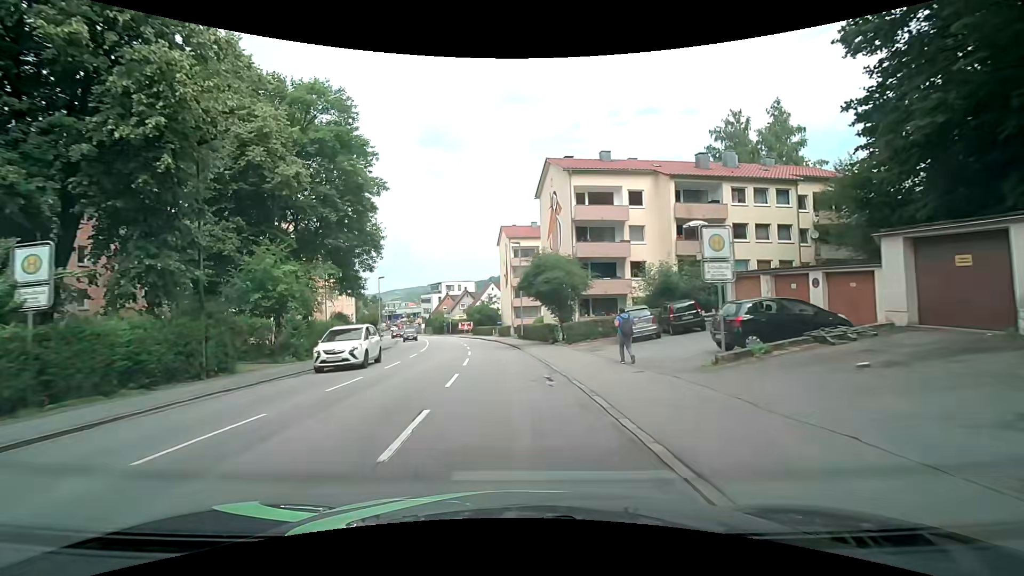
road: tertiary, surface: asphalt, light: Day
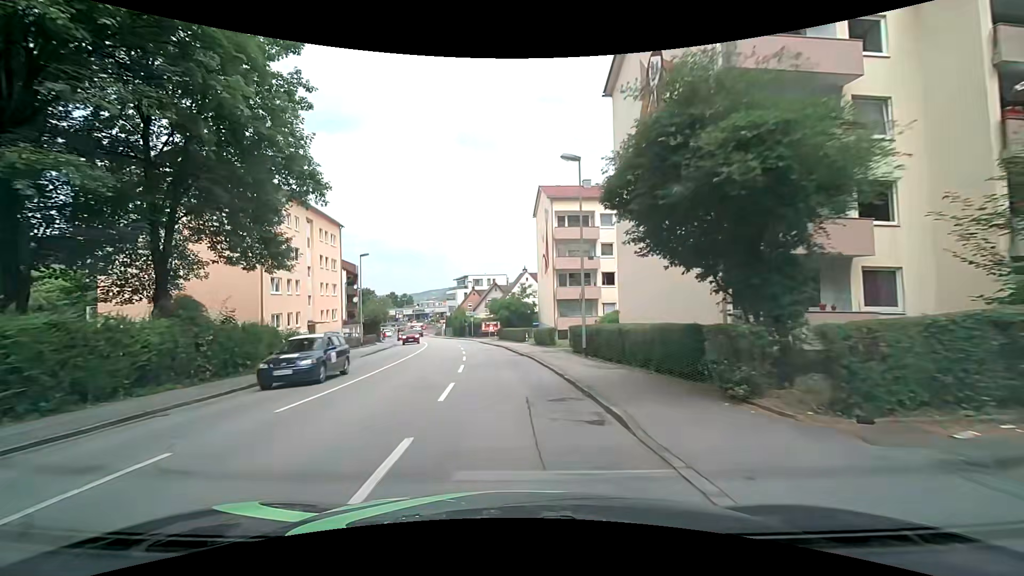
(-0.8, +20.9) m; -4°
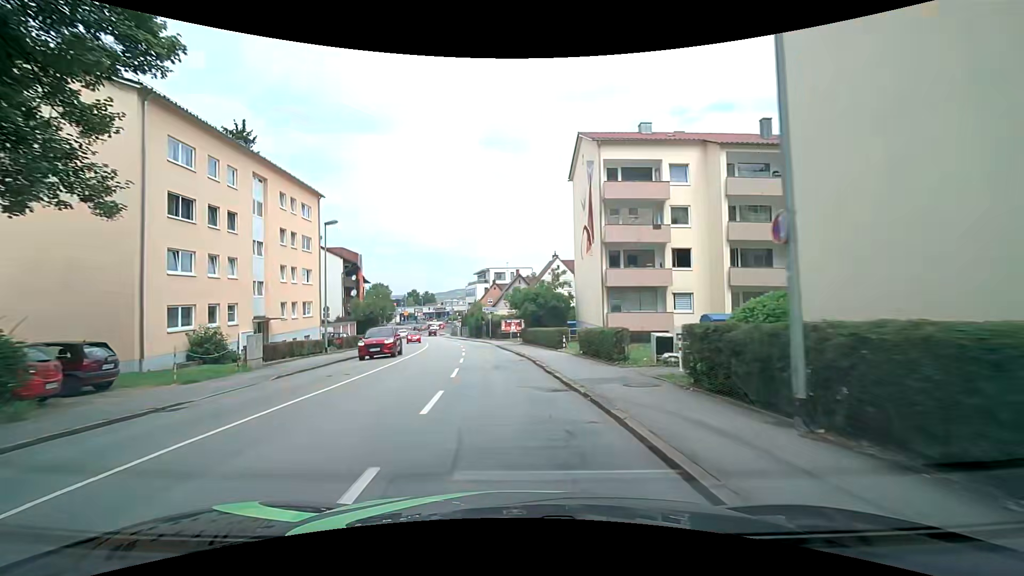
(-0.3, +13.5) m; -3°
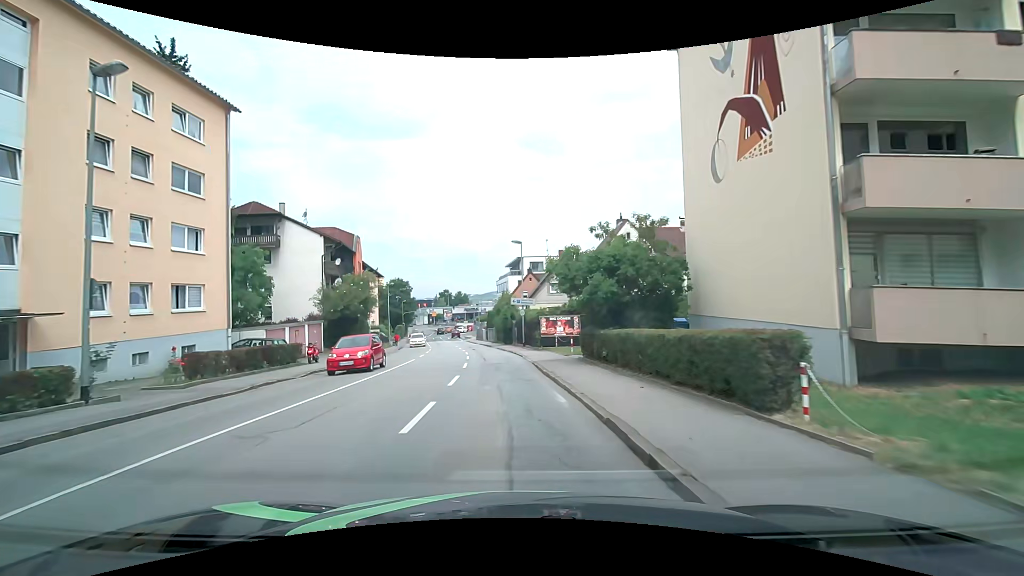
(-0.6, +19.5) m; -4°
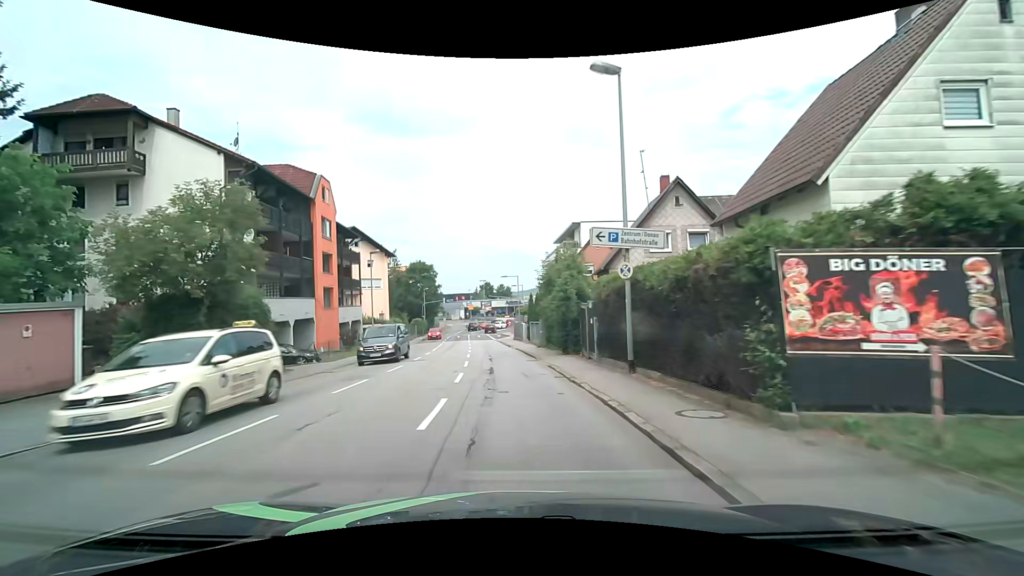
(-1.0, +24.7) m; -5°
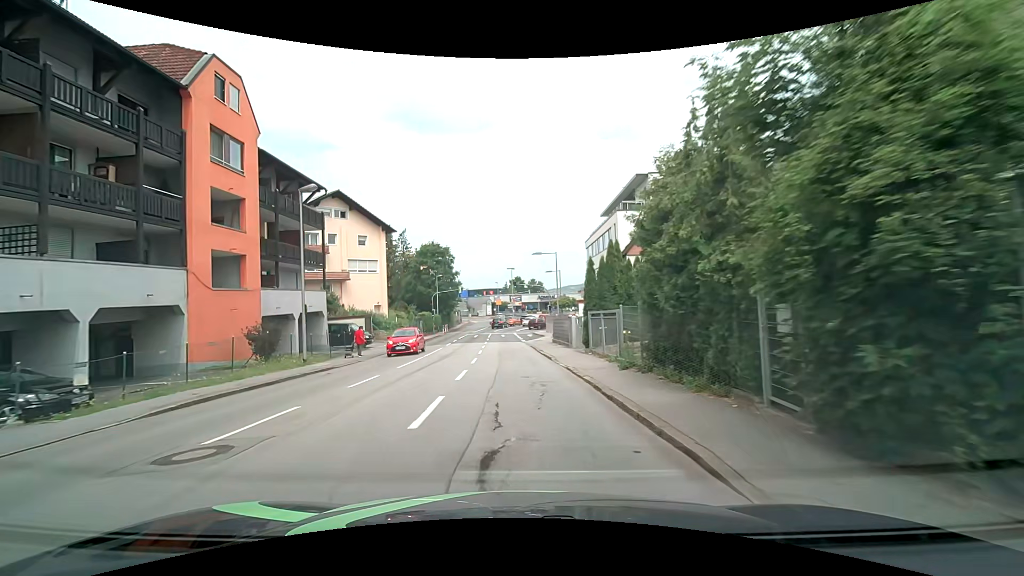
(-0.5, +18.1) m; -4°
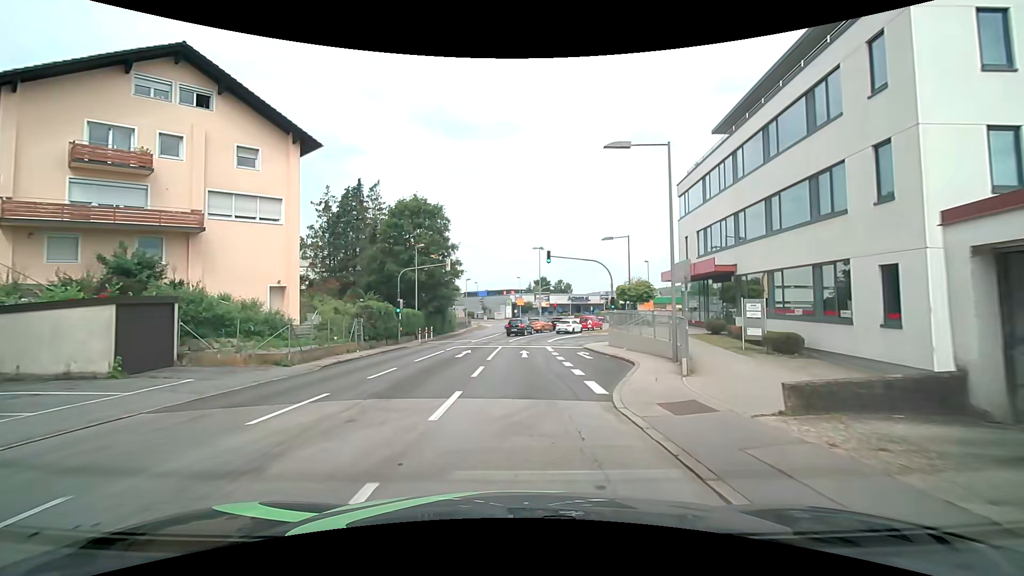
(-0.6, +29.0) m; -2°
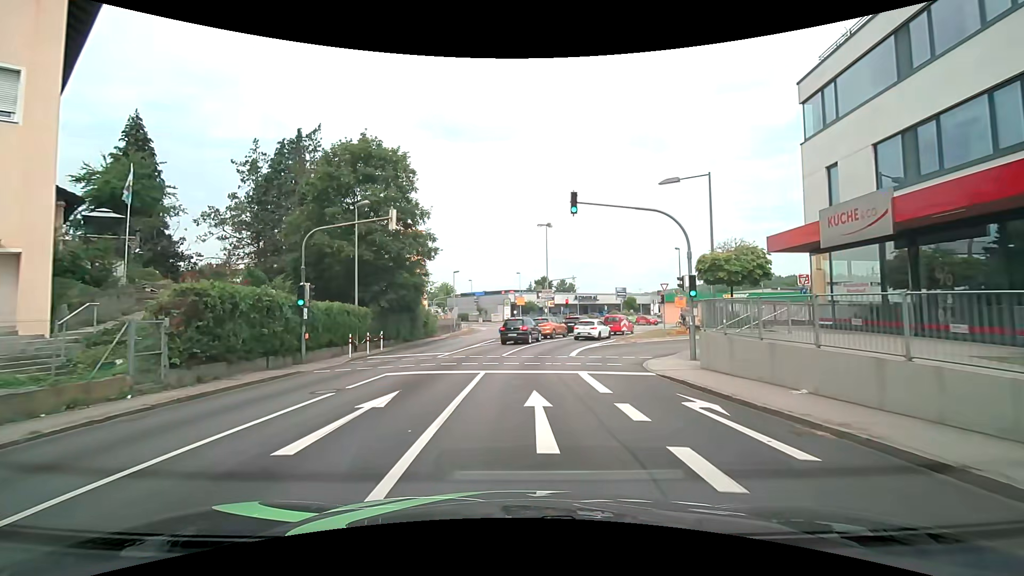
(0.0, +15.8) m; +1°
(0, +10) (0, +20) (+2, +30) (+6, +39) (+10, +48) (+14, +57) (+16, +67) (+13, +76) (+7, +85) (+2, +93) m
